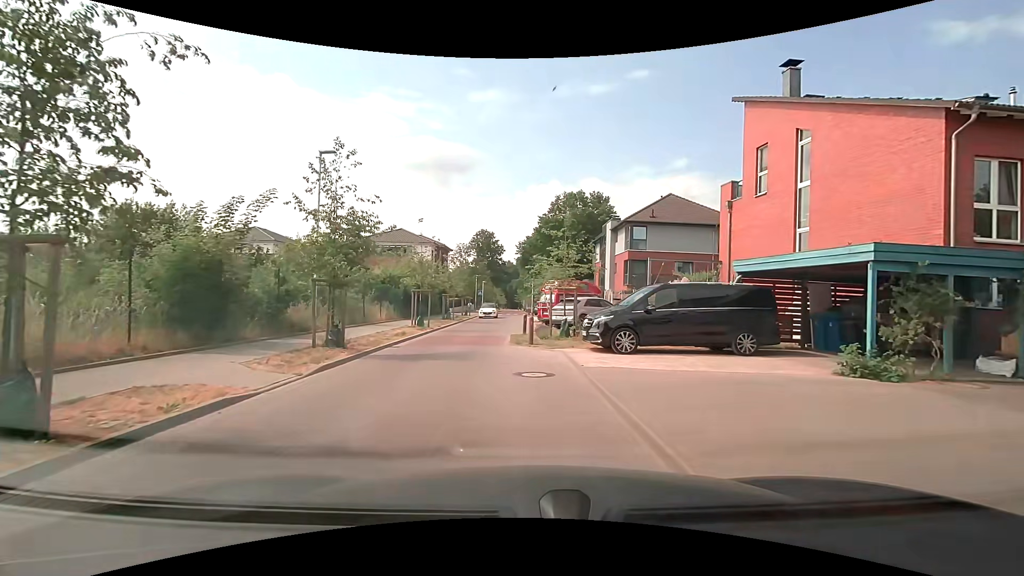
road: residential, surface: paving_stones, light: Day
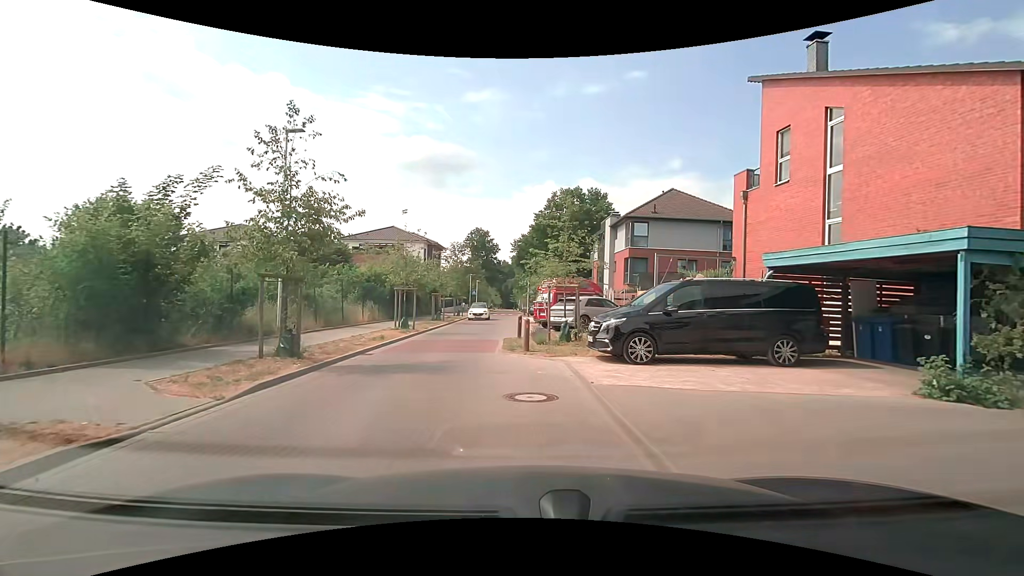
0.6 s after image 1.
(0.0, +2.2) m; +1°
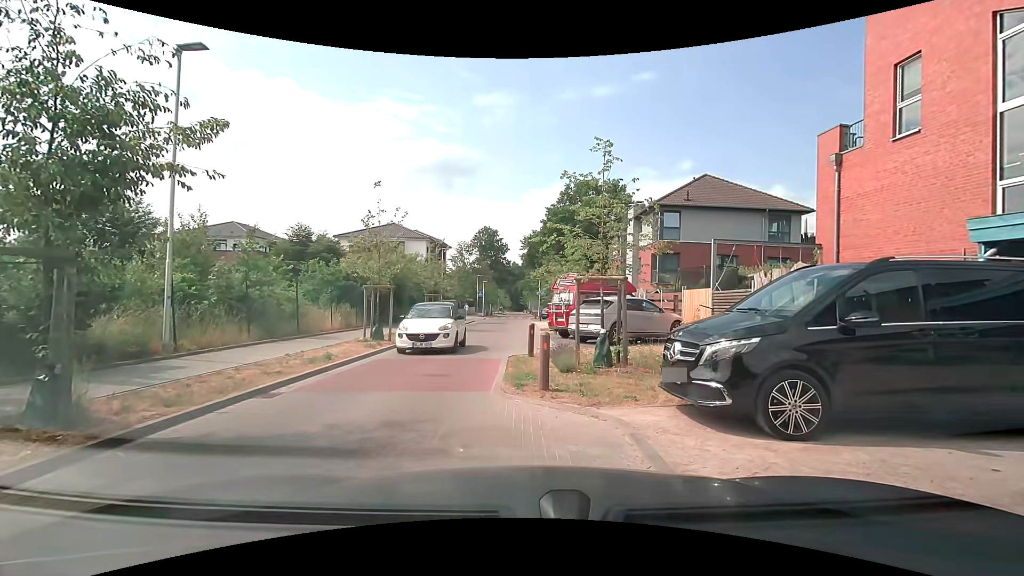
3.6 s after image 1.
(-0.1, +5.4) m; 0°
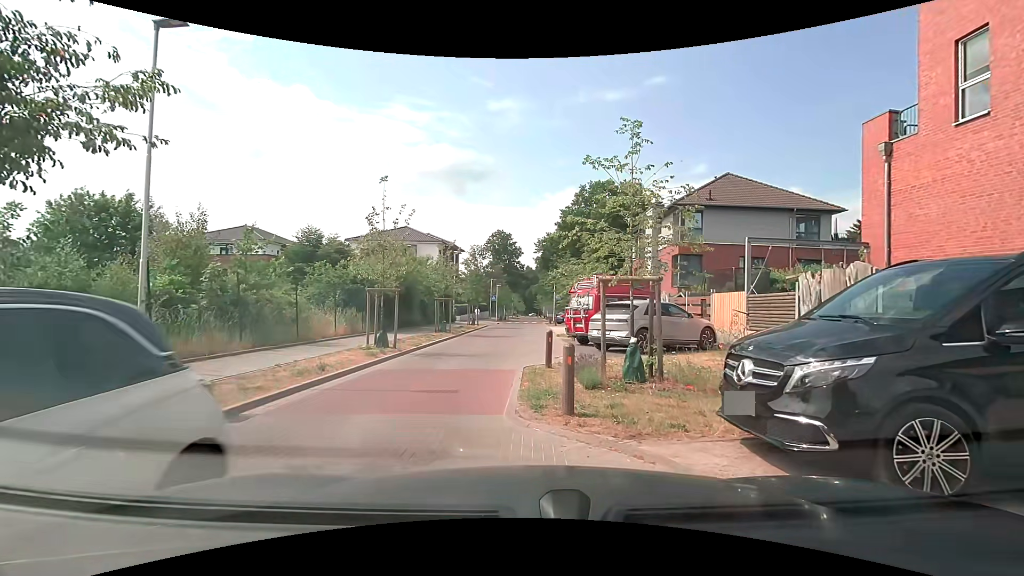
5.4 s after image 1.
(0.0, +1.5) m; -3°
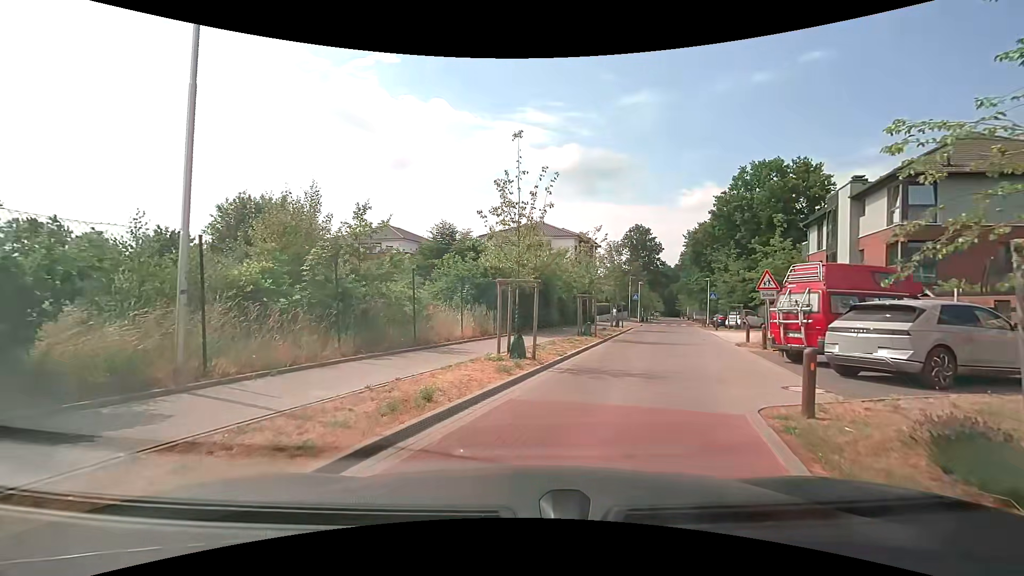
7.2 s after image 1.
(-0.8, +4.6) m; -14°
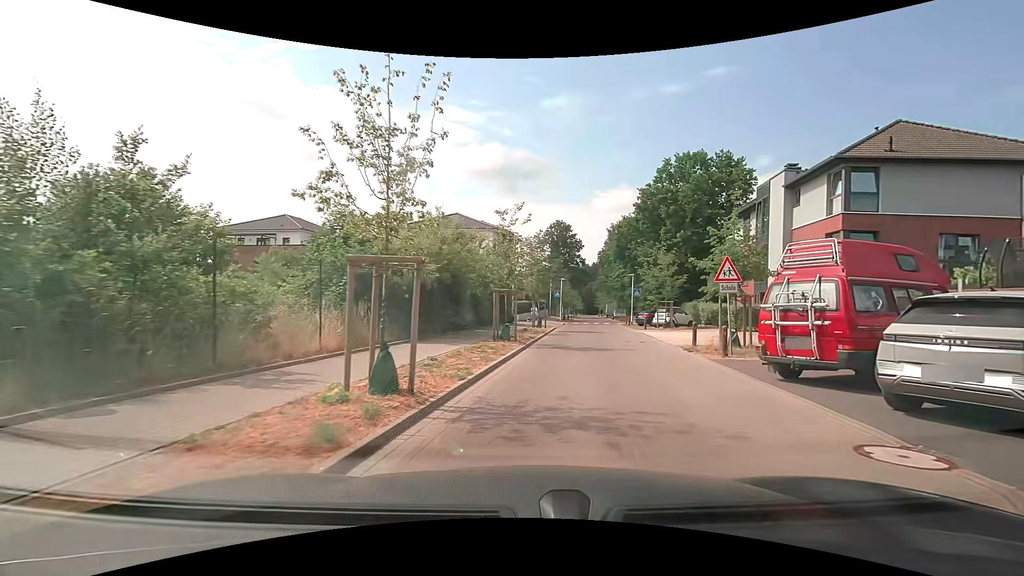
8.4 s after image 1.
(+0.3, +5.0) m; +8°
